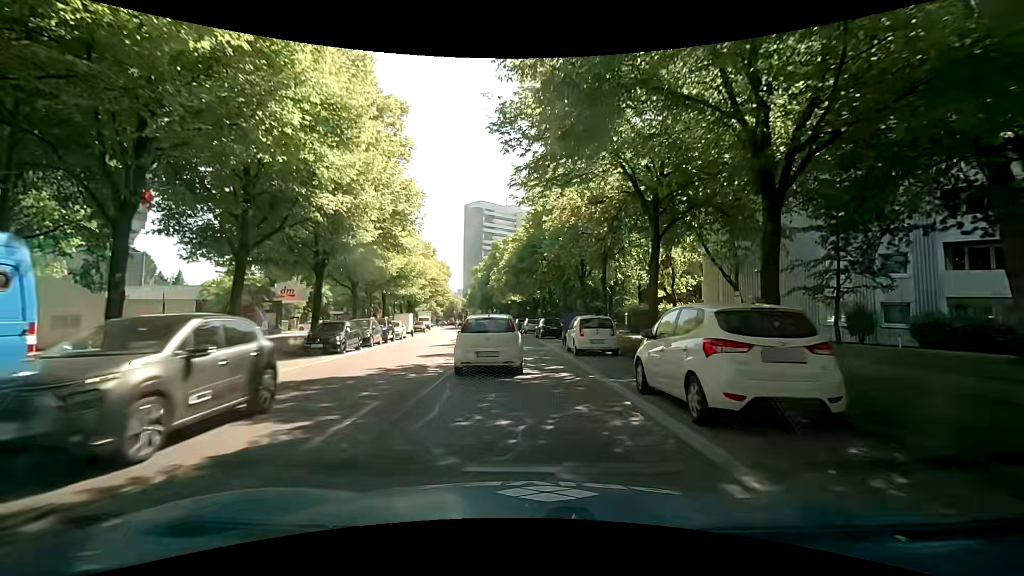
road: secondary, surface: asphalt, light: Day
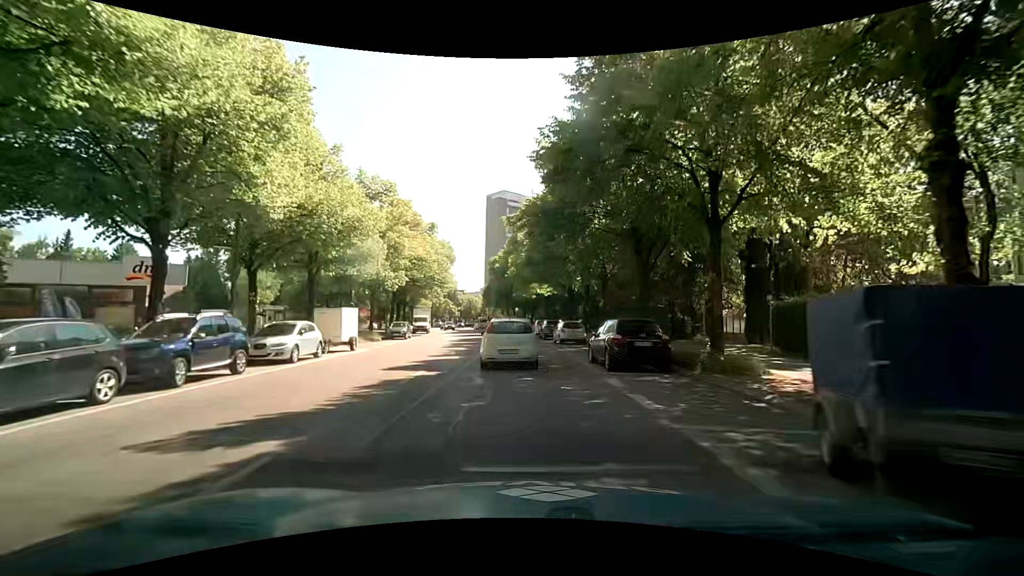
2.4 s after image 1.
(-0.5, +21.3) m; -4°
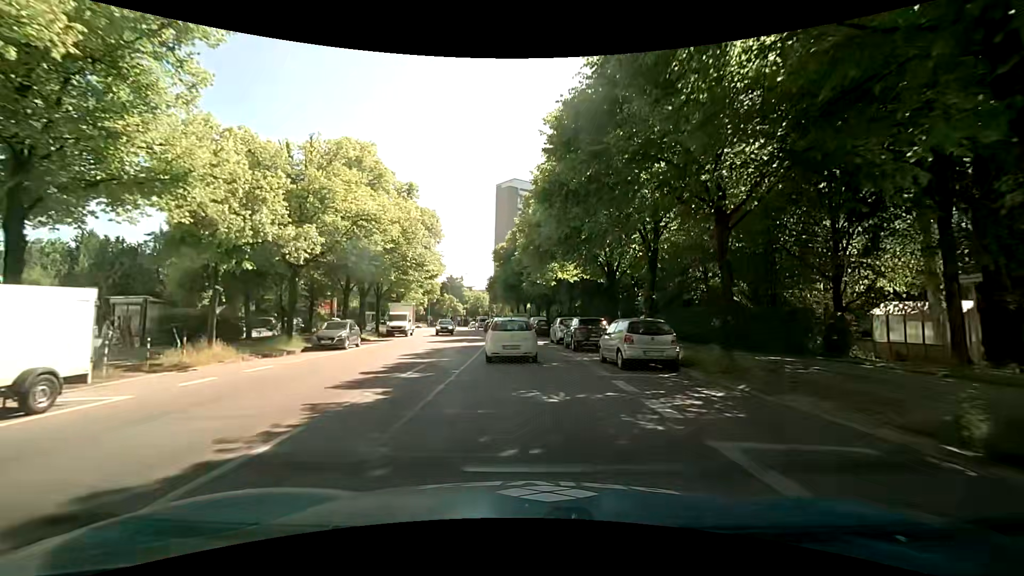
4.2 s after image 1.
(+0.2, +16.8) m; -1°
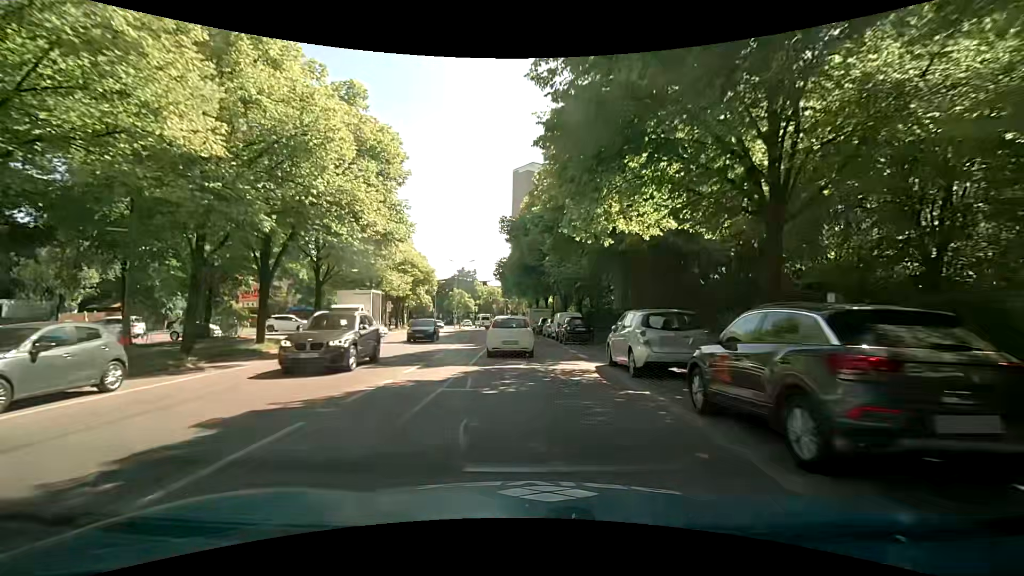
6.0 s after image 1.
(-0.1, +18.0) m; -1°
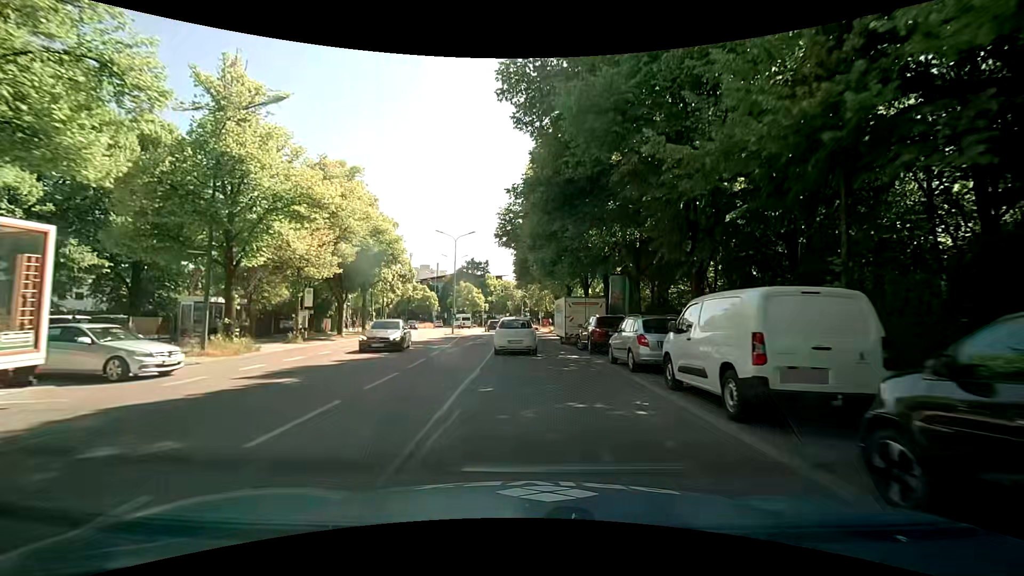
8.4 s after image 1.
(-0.9, +25.3) m; -3°
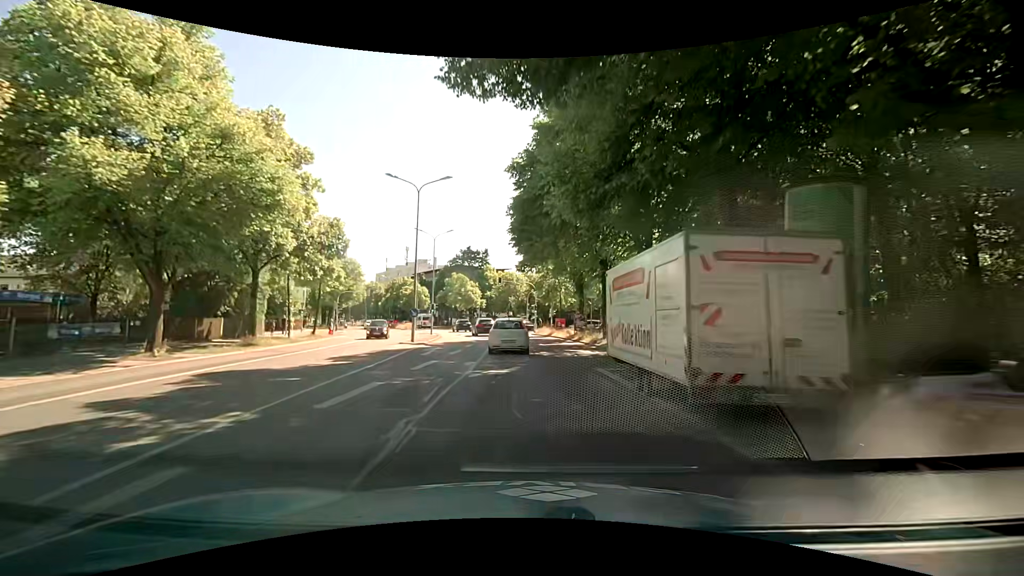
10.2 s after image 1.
(-0.1, +19.7) m; -1°
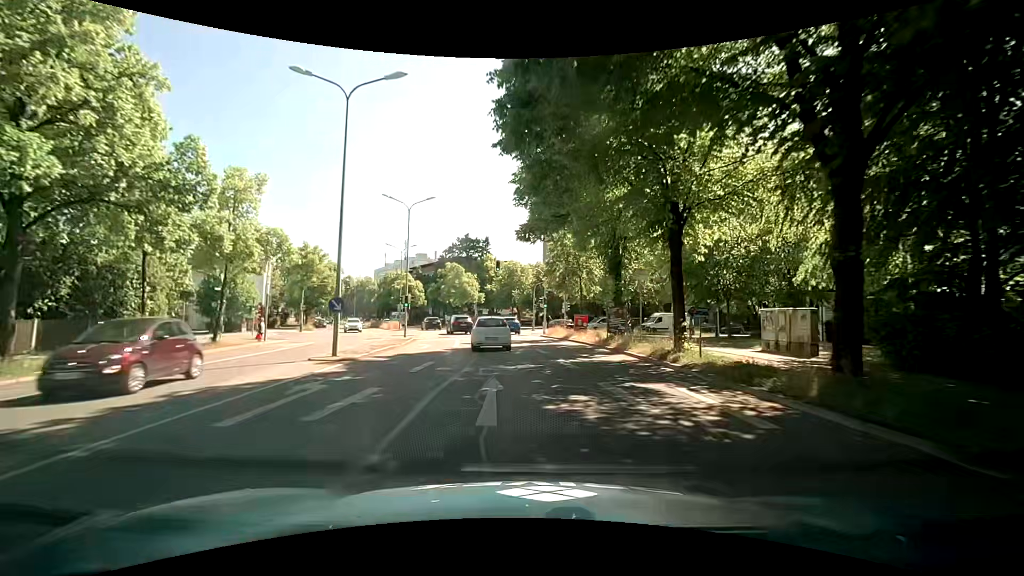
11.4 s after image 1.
(0.0, +13.2) m; -1°
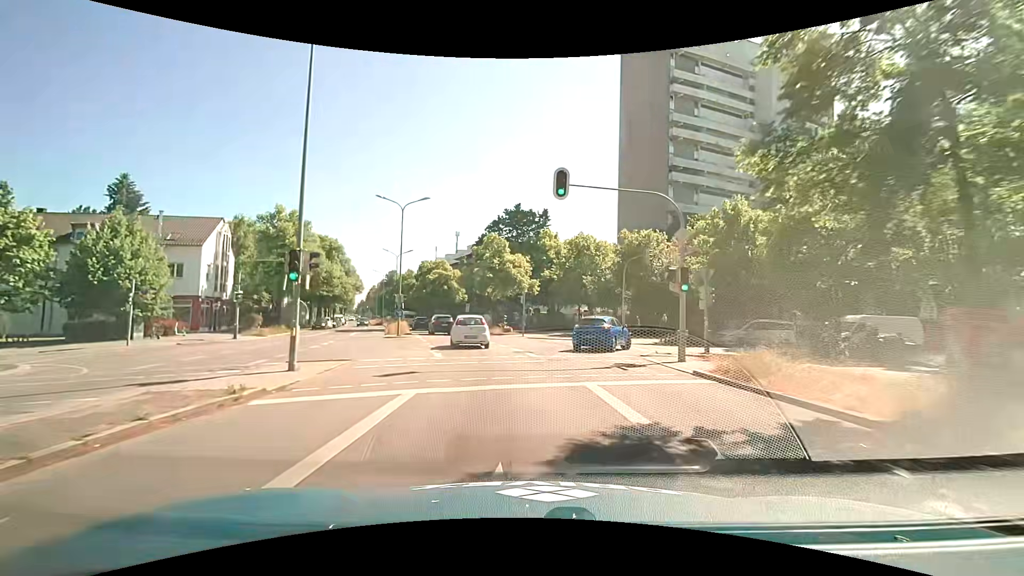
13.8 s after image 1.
(-1.3, +25.4) m; -6°
(0, +10) (-1, +20) (-4, +30) (-6, +39) (-9, +49) (-12, +58) (-15, +68) (-18, +78) (-21, +87) (-24, +97) m
